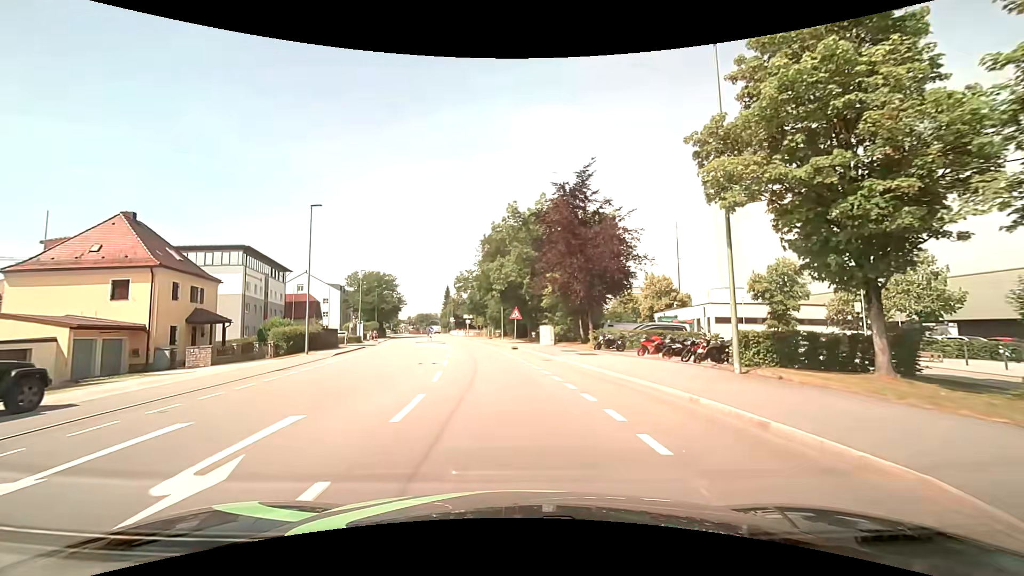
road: tertiary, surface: asphalt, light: Day
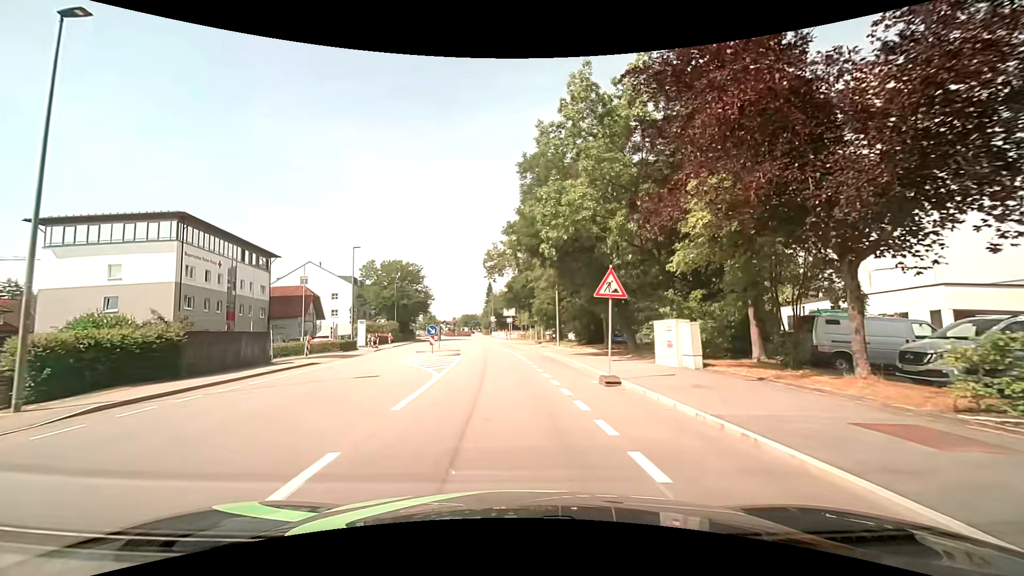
(-1.1, +22.9) m; -6°
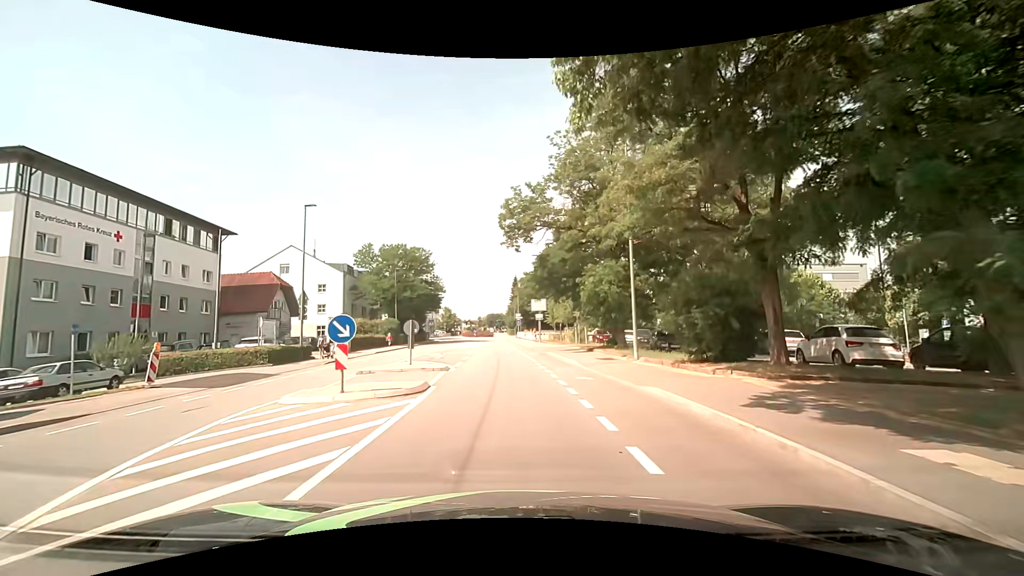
(-0.5, +17.8) m; -3°
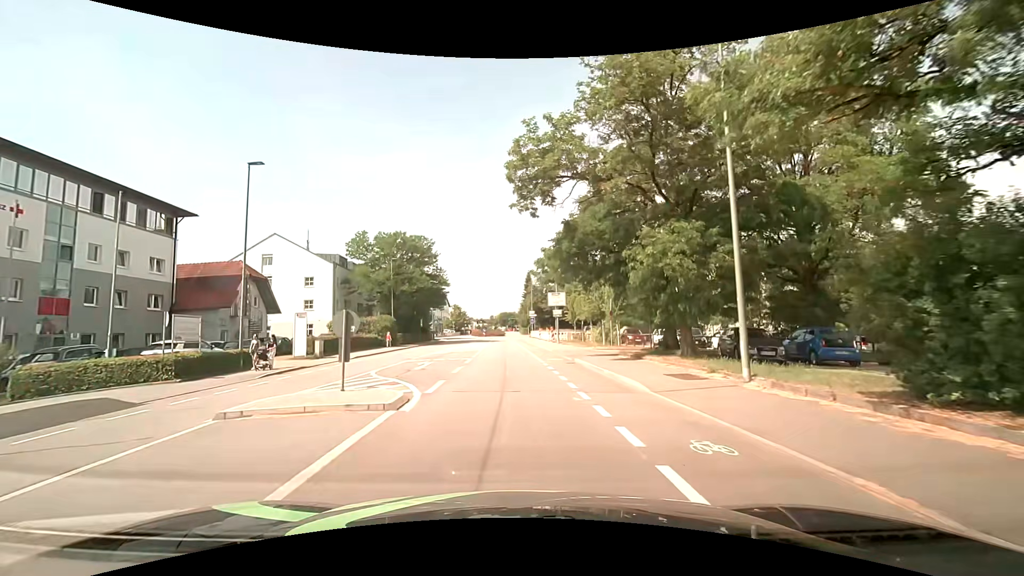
(-0.1, +8.8) m; -1°
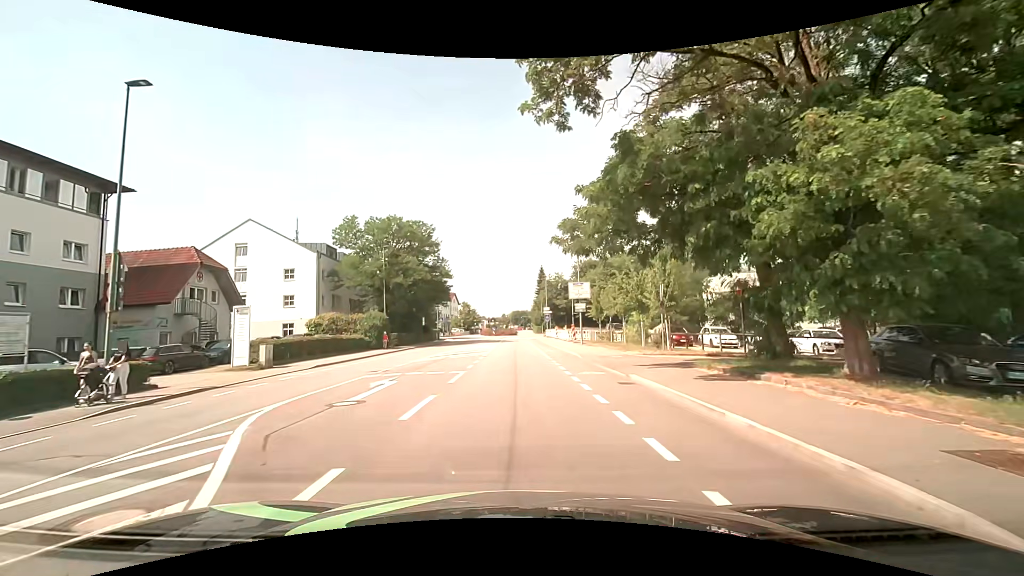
(-0.1, +8.8) m; -2°
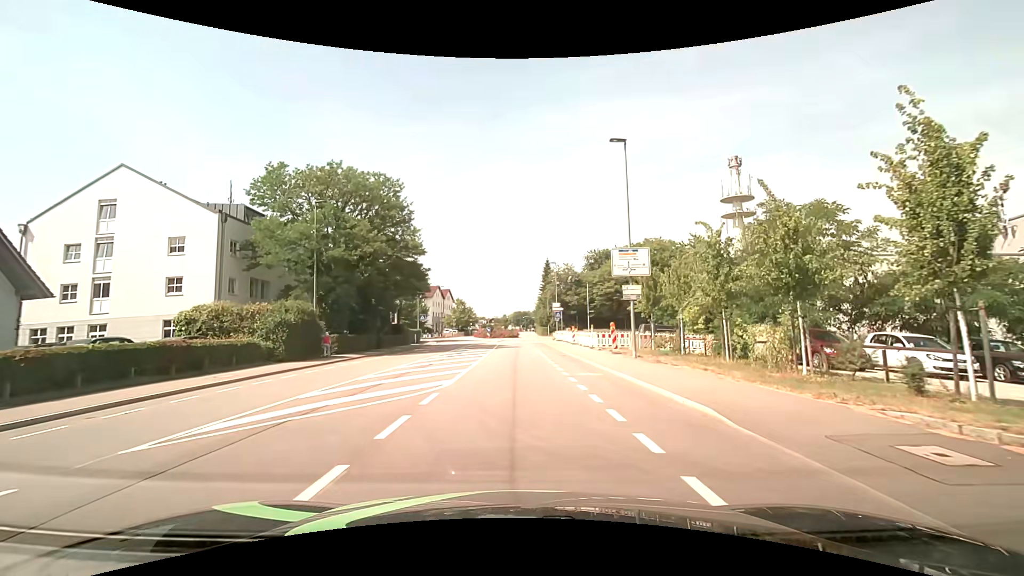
(0.0, +17.7) m; 0°
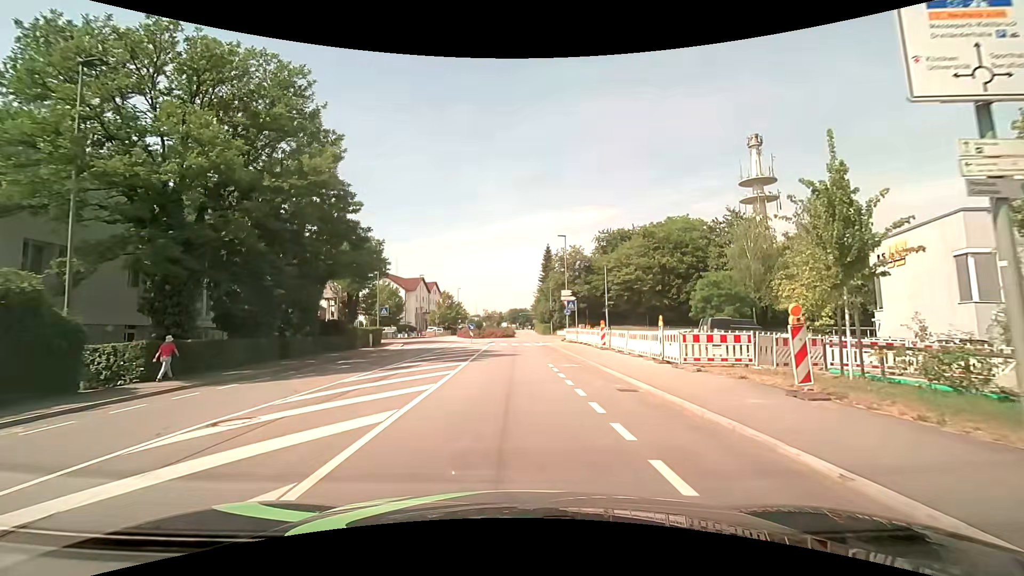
(0.0, +17.6) m; +1°
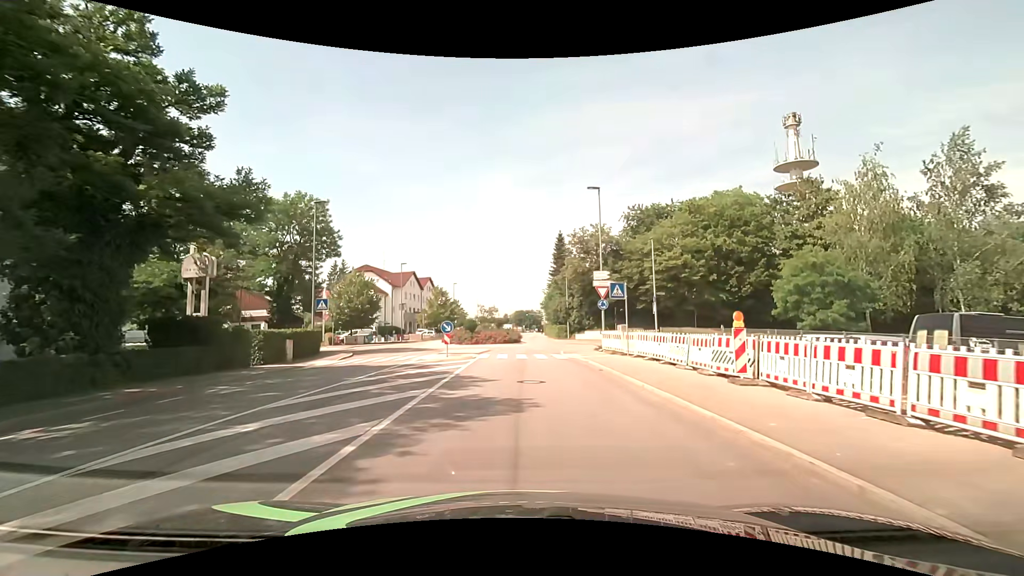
(-0.1, +17.0) m; -1°
(0, +10) (0, +20) (0, +30) (+4, +39) (+5, +49) (+2, +58) (0, +68) (0, +78) (0, +88) (0, +98) m
